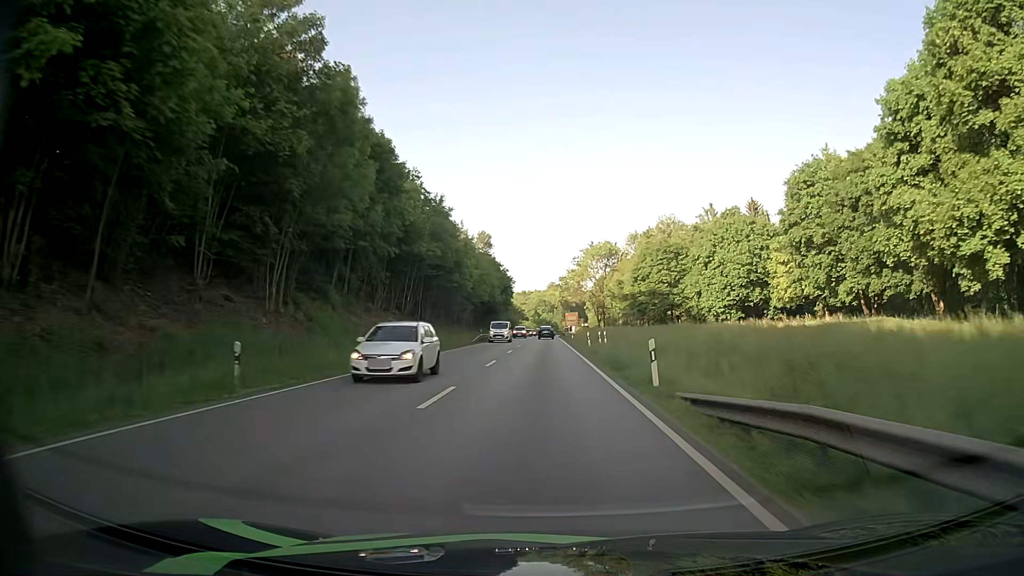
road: primary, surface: asphalt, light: Day
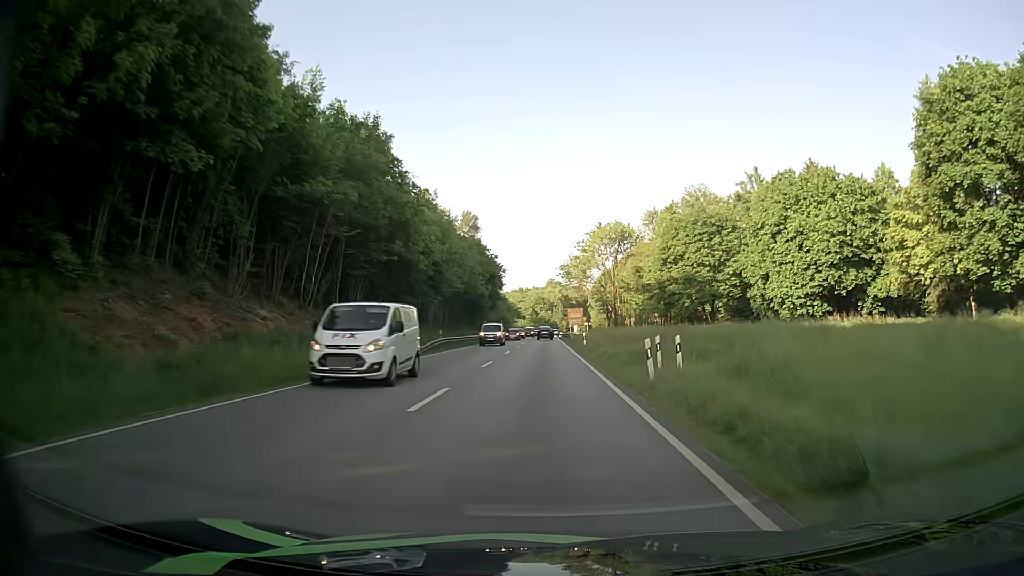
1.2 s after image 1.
(-0.1, +24.8) m; 0°
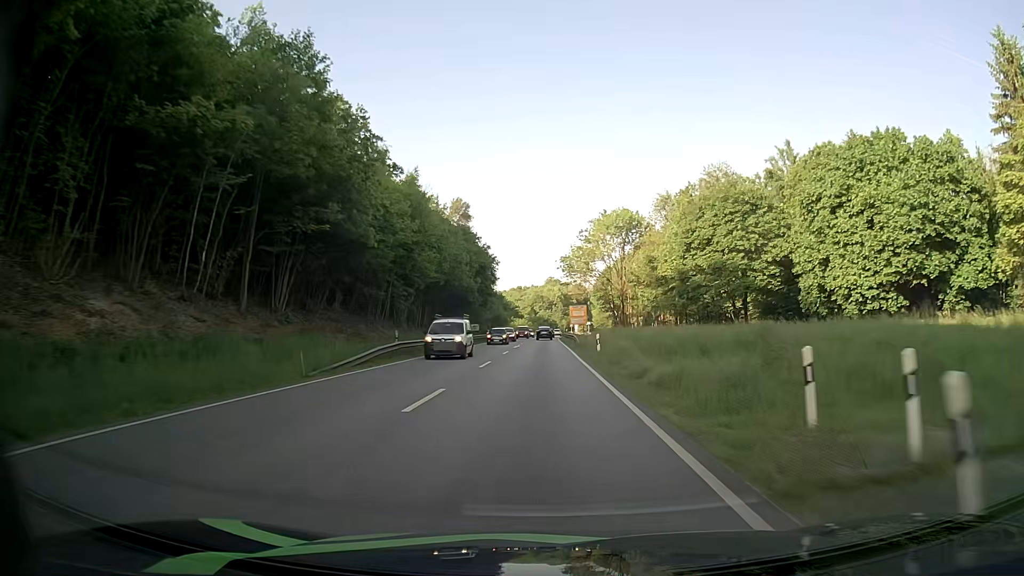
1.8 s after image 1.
(0.0, +12.3) m; 0°
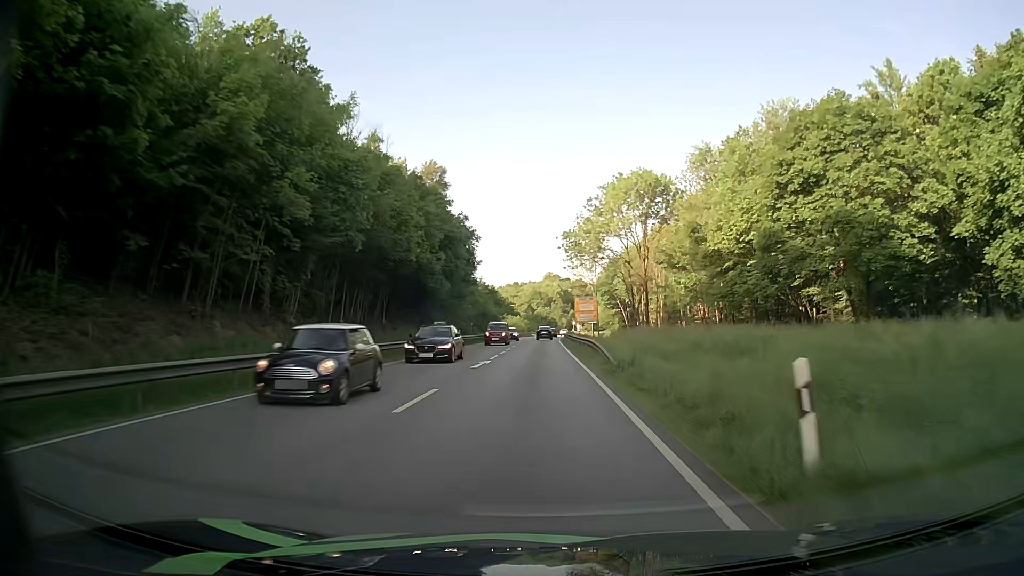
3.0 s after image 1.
(0.0, +24.4) m; 0°
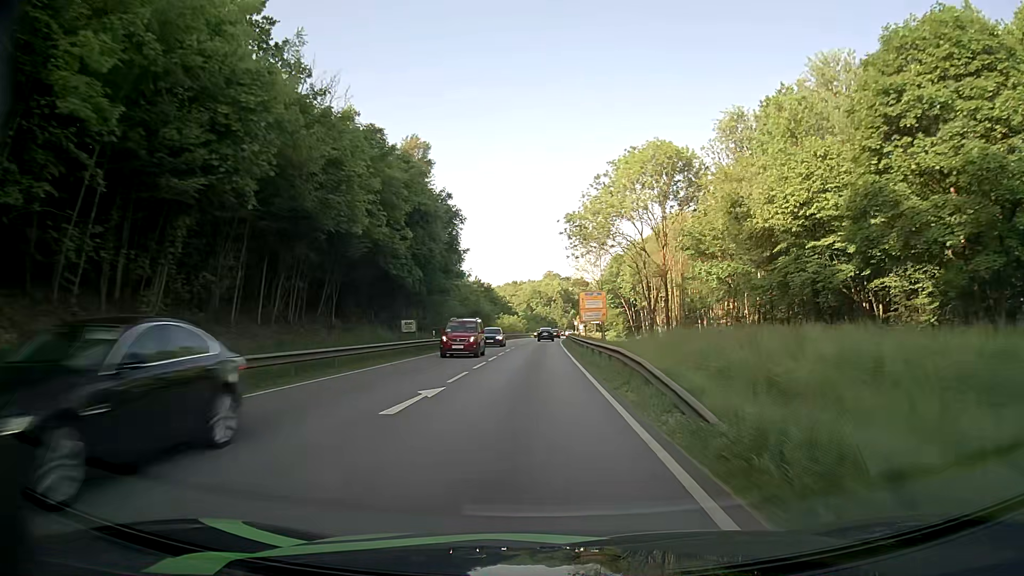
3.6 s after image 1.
(0.0, +12.2) m; 0°
